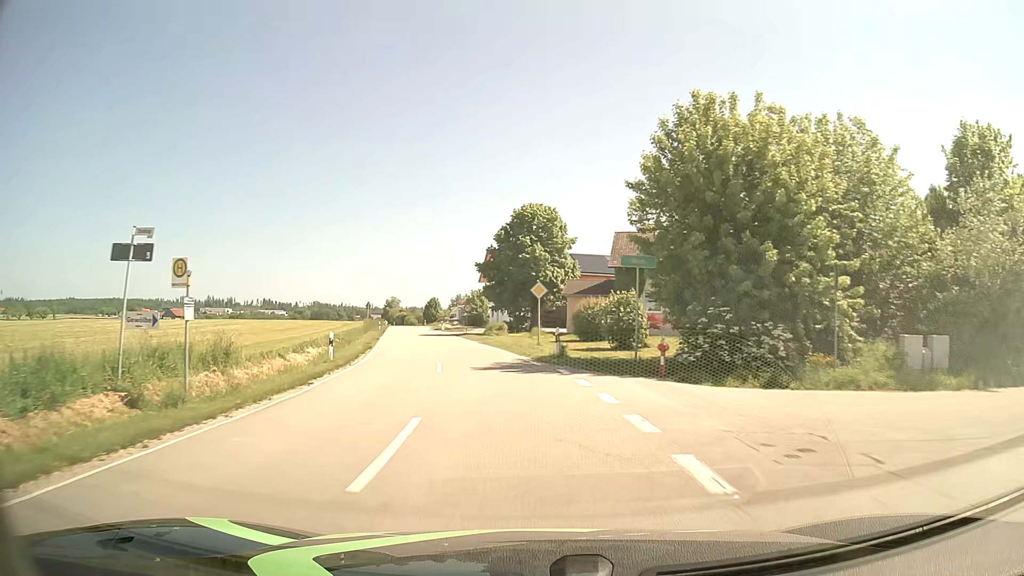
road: tertiary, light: Day
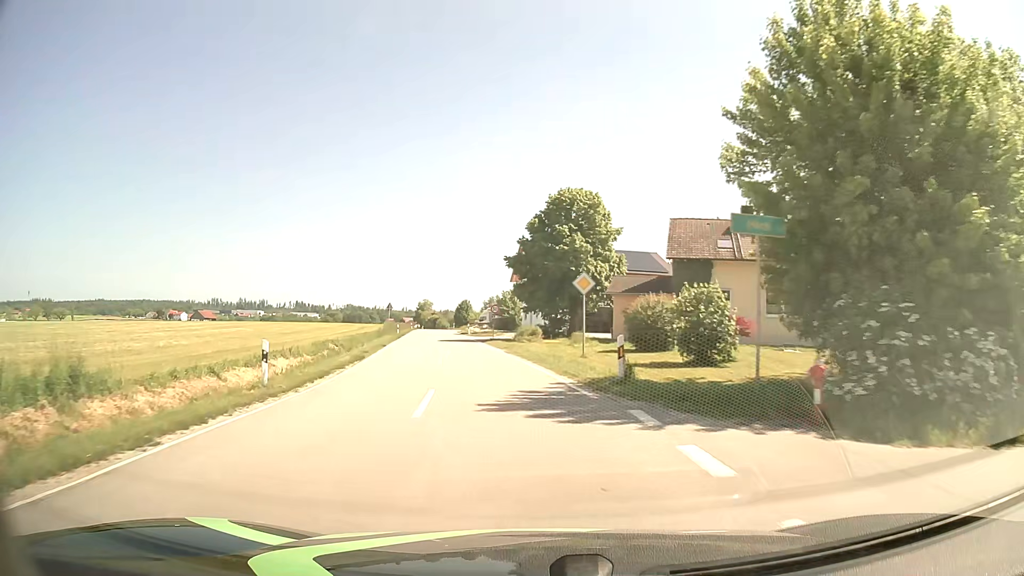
(-0.2, +7.9) m; -3°
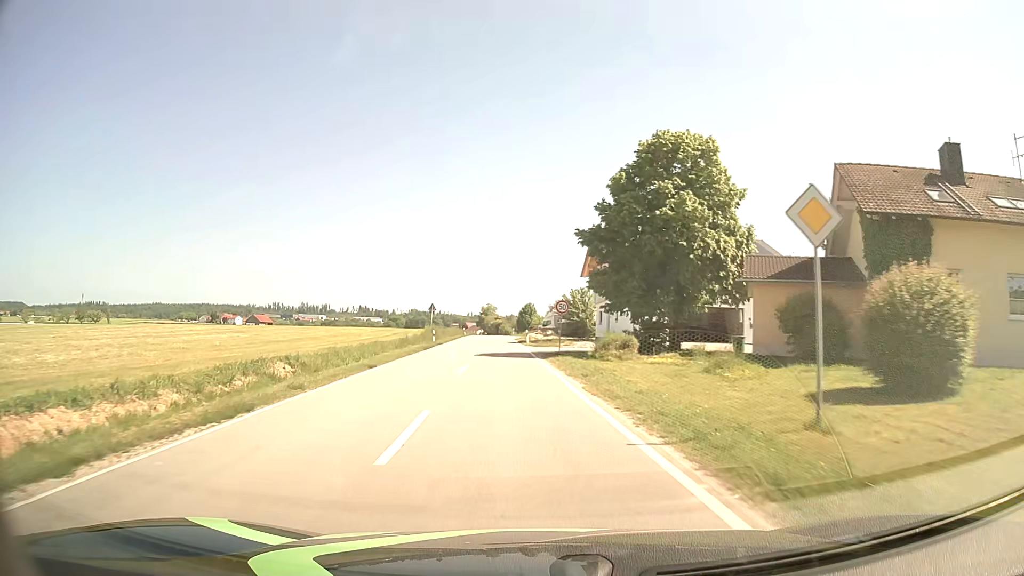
(-0.8, +15.5) m; -6°
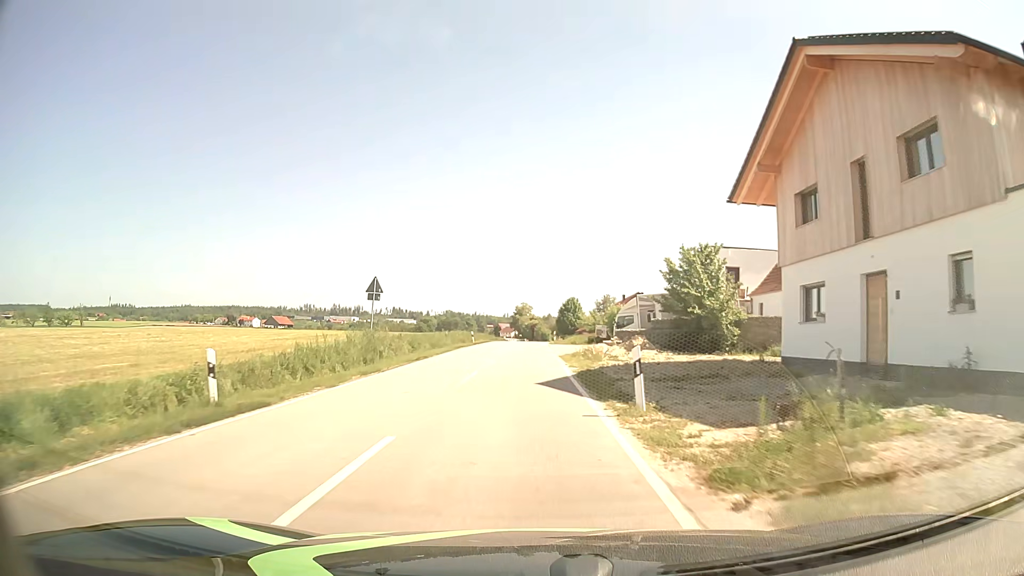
(-1.4, +38.8) m; -3°
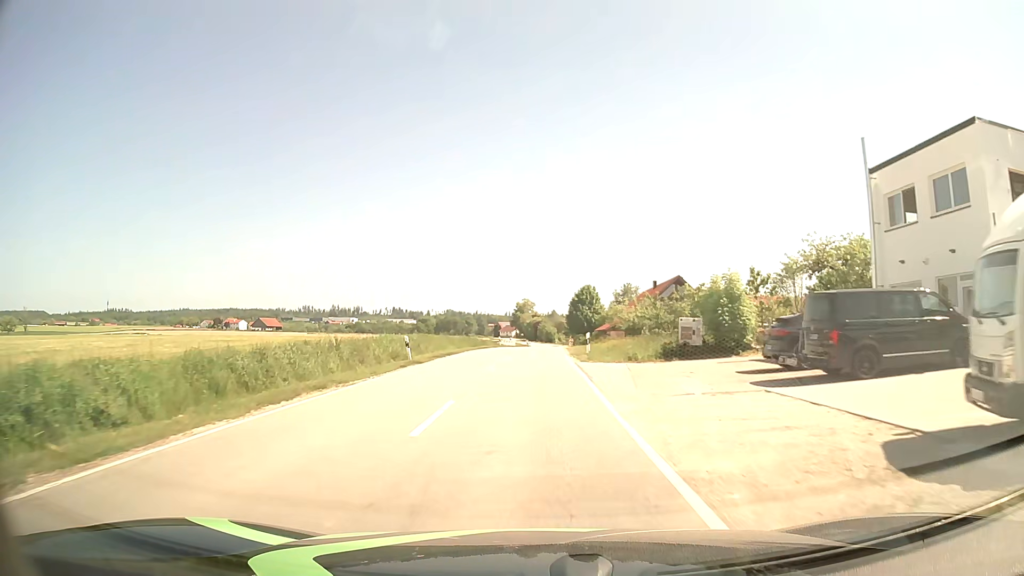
(-0.1, +32.0) m; 0°
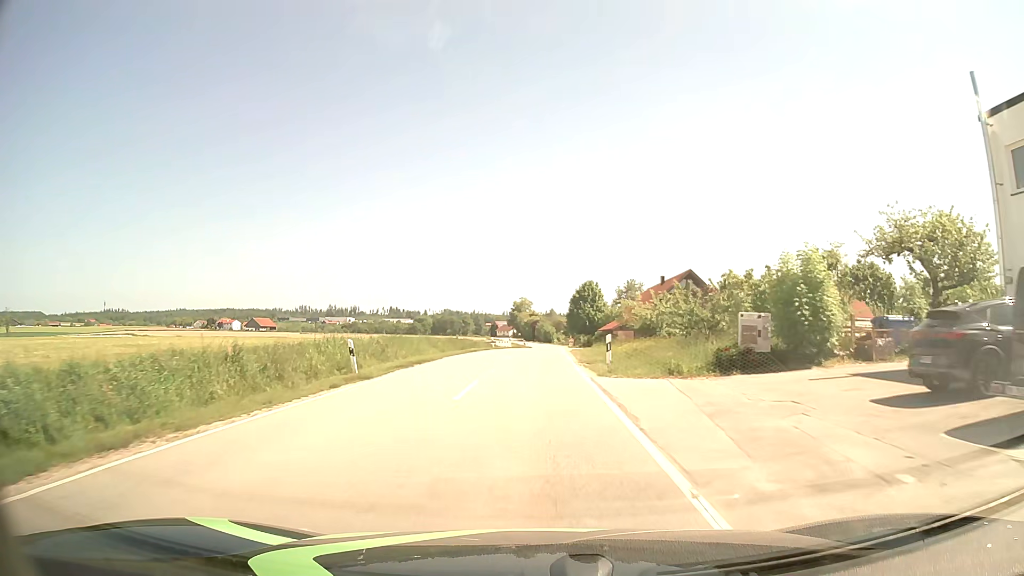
(0.0, +8.0) m; 0°
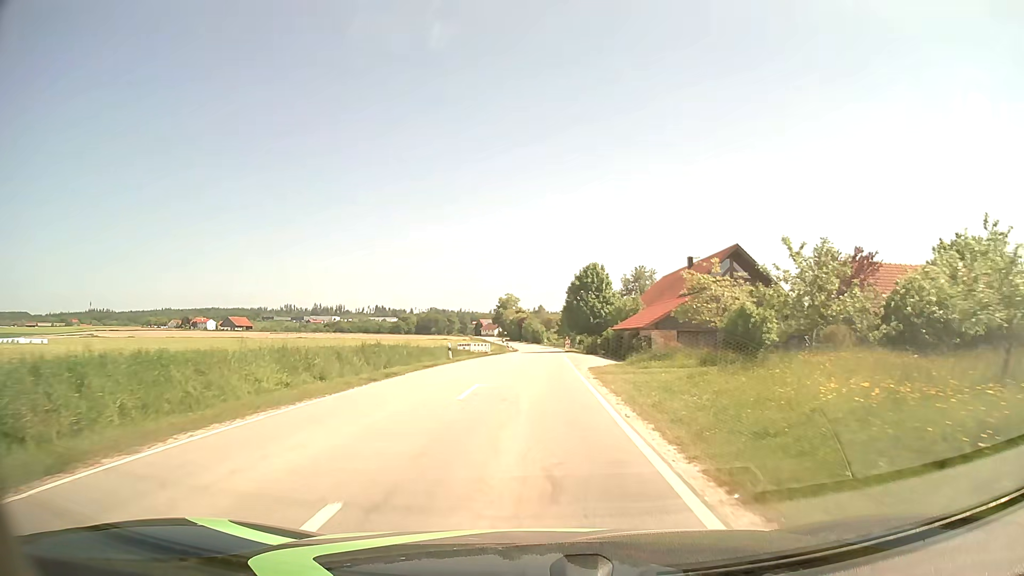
(+0.2, +23.5) m; +1°
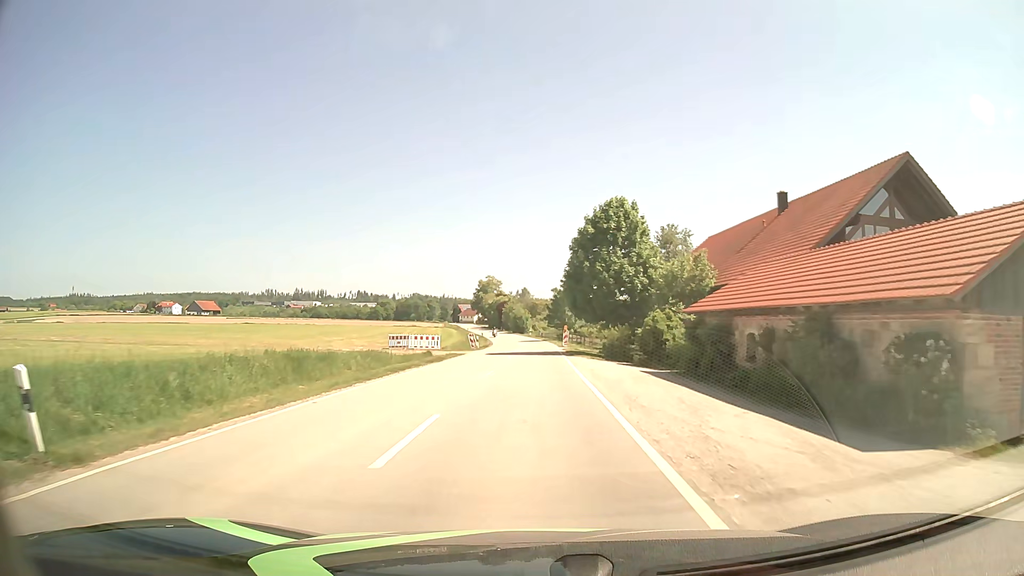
(+0.4, +30.7) m; +1°
(0, +10) (0, +20) (0, +30) (0, +40) (0, +50) (0, +60) (0, +70) (-1, +80) (-1, +90) (-2, +100) m
